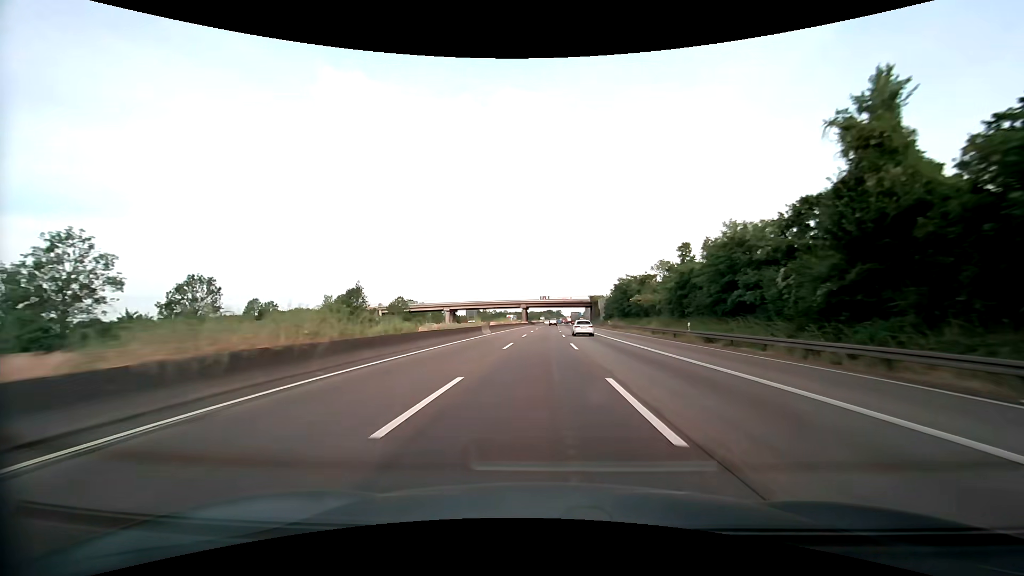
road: motorway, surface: asphalt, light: Day
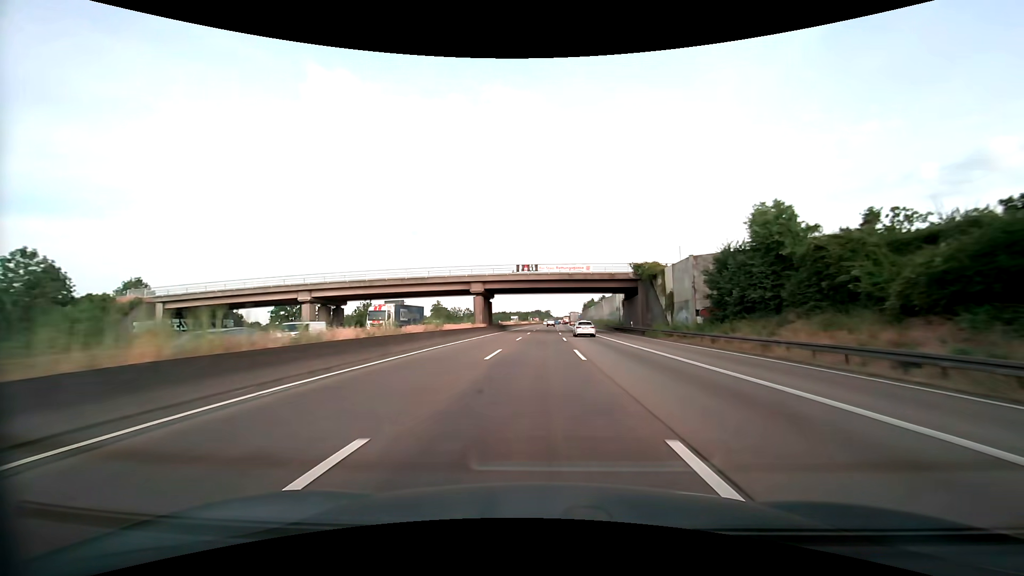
(+0.9, +78.0) m; +1°
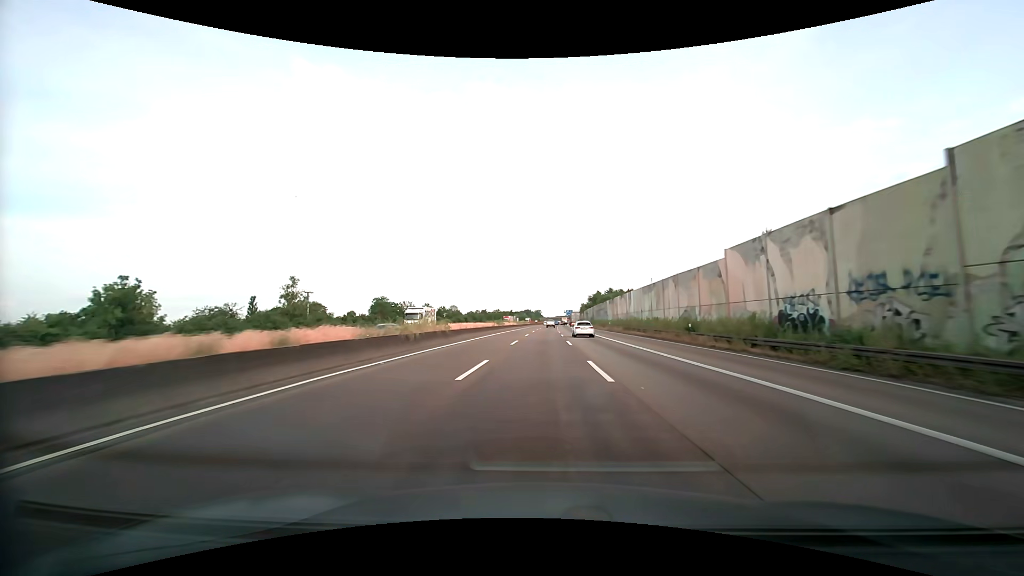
(+0.6, +78.3) m; +1°
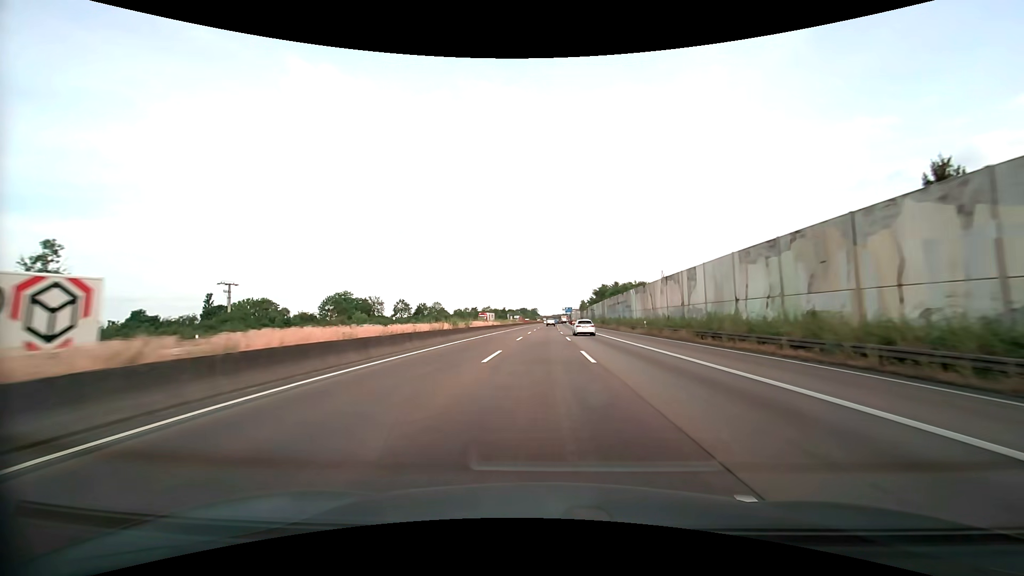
(+0.1, +31.4) m; 0°
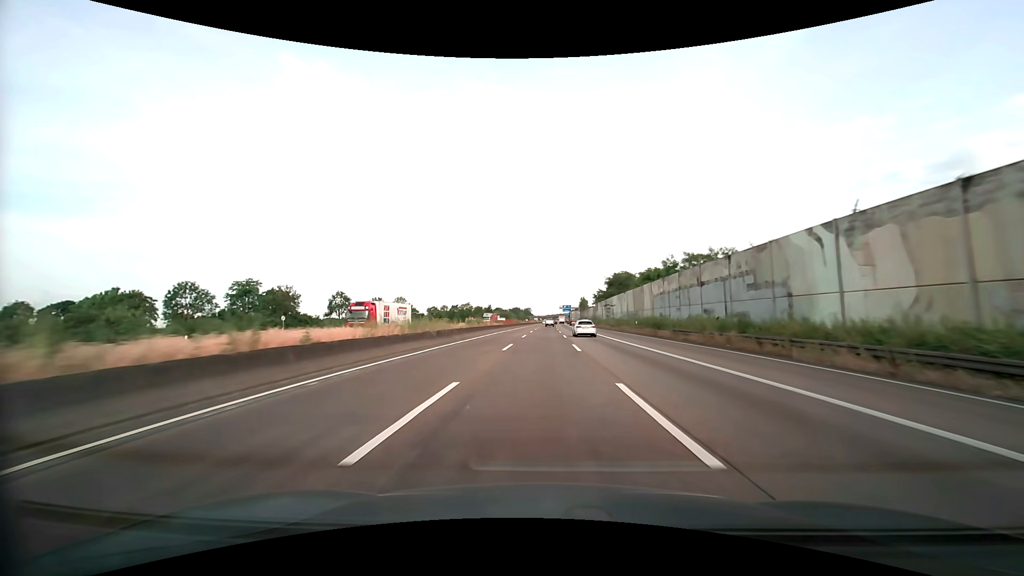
(+0.3, +47.2) m; +1°
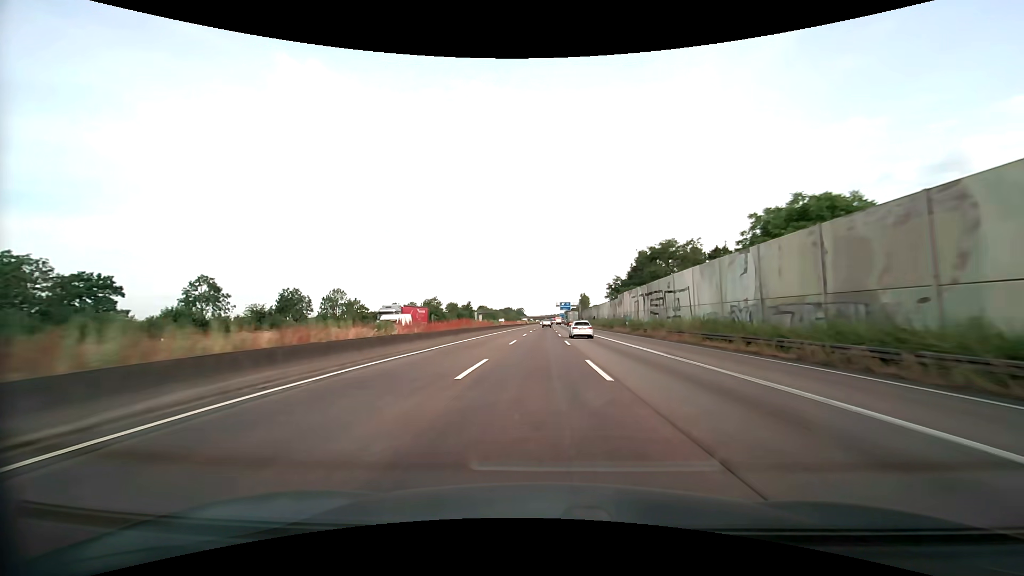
(+0.3, +47.2) m; +1°
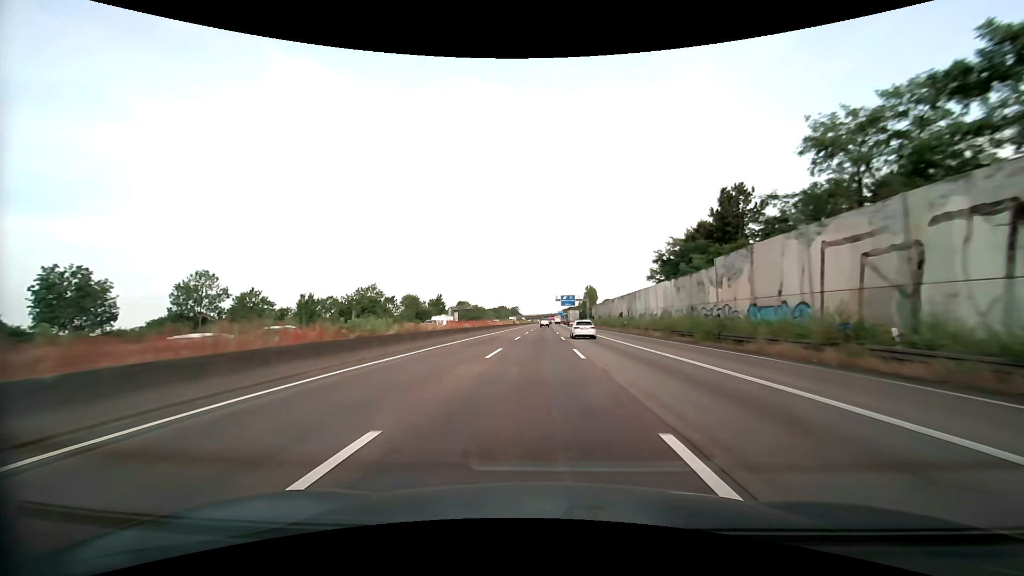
(+0.2, +47.3) m; 0°
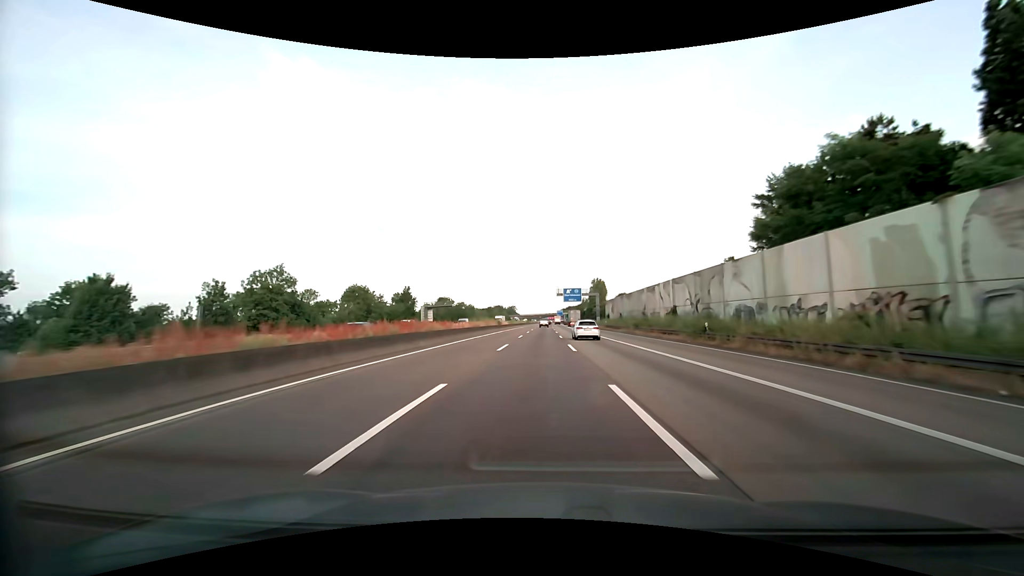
(0.0, +31.6) m; 0°
(0, +10) (0, +20) (0, +30) (0, +40) (0, +50) (0, +60) (0, +70) (0, +80) (0, +90) (+1, +100) m
